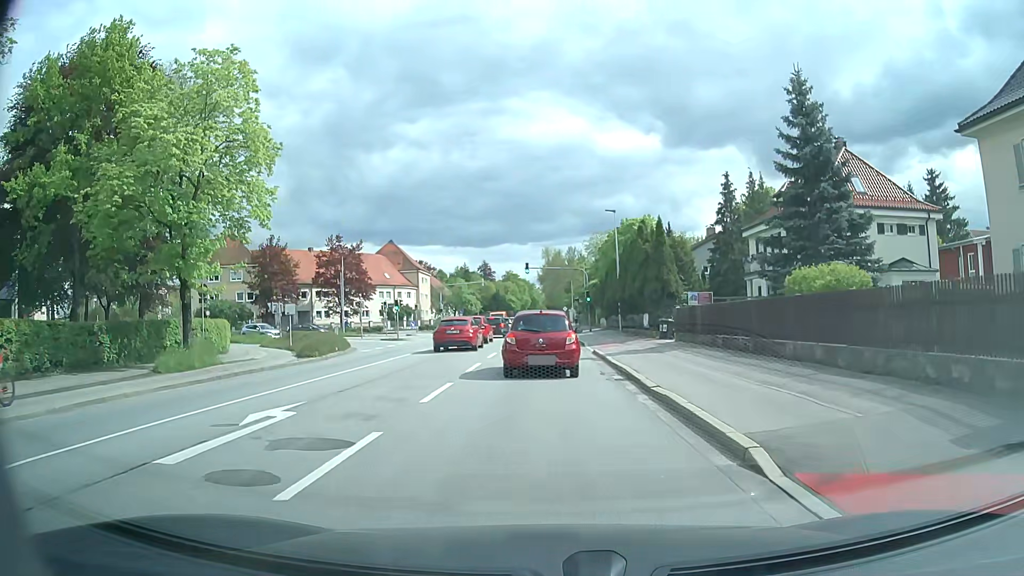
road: secondary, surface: asphalt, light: Day
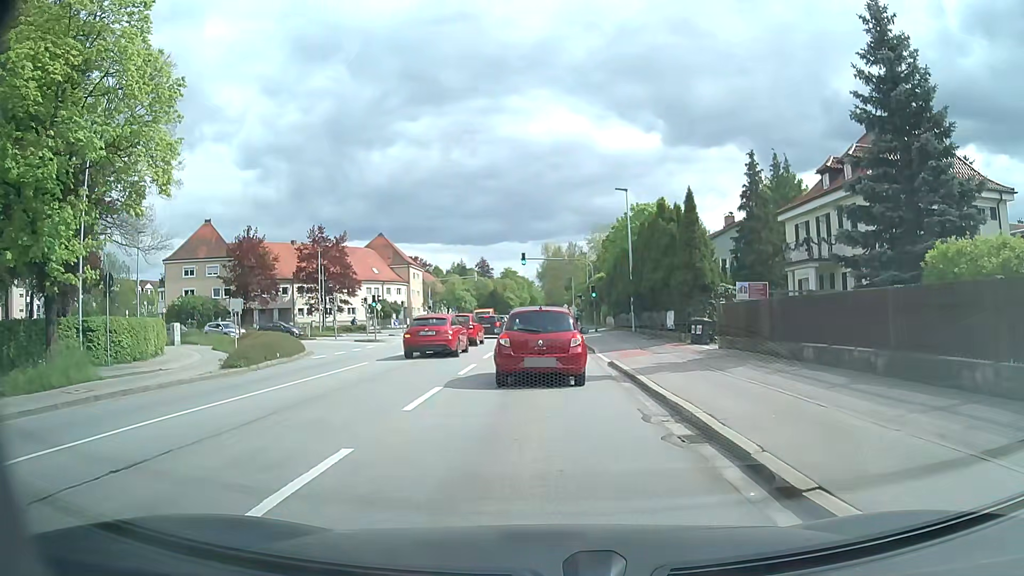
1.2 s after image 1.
(0.0, +7.1) m; -1°
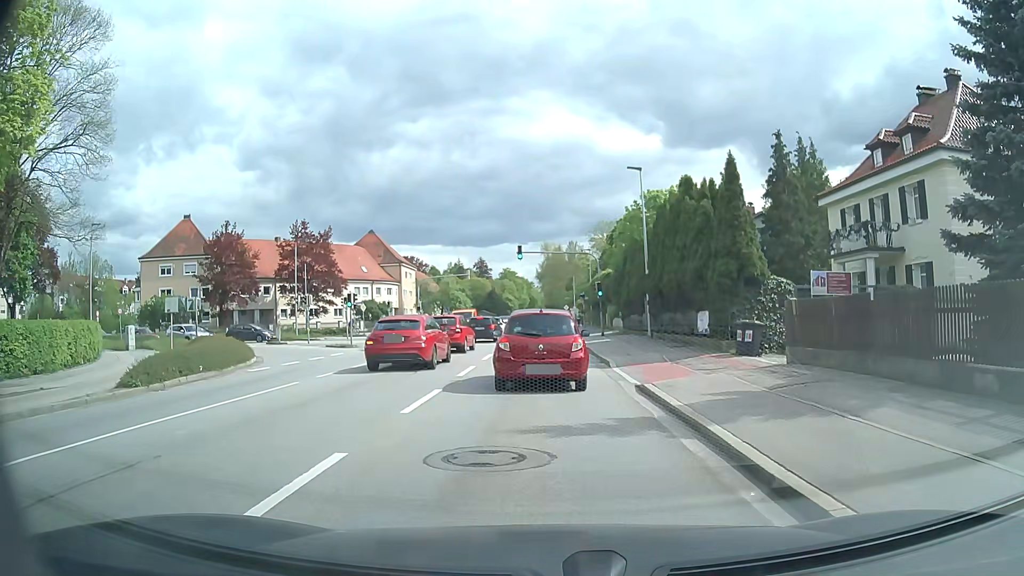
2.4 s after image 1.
(+0.1, +6.0) m; +1°
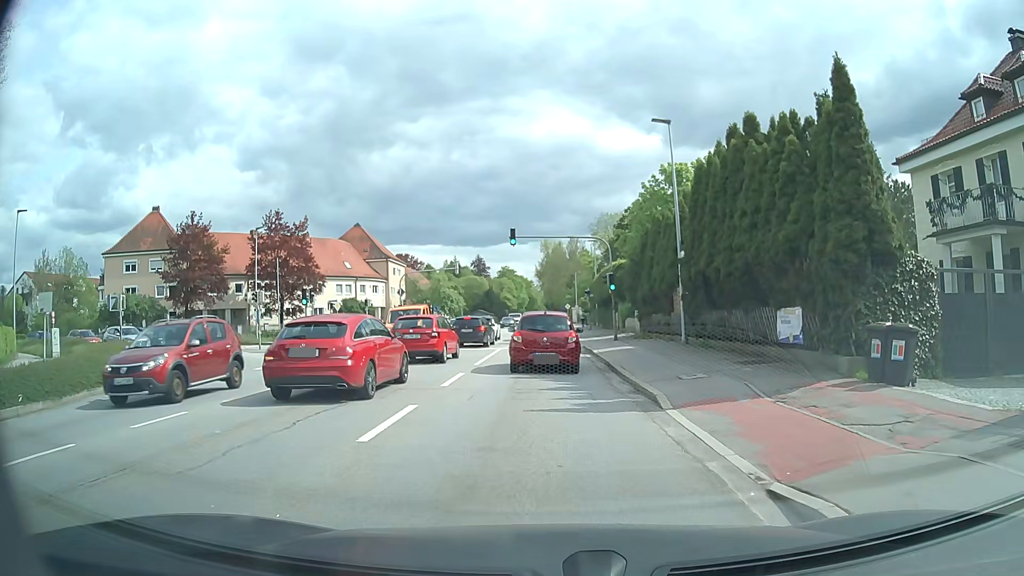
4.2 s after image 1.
(0.0, +8.3) m; -1°
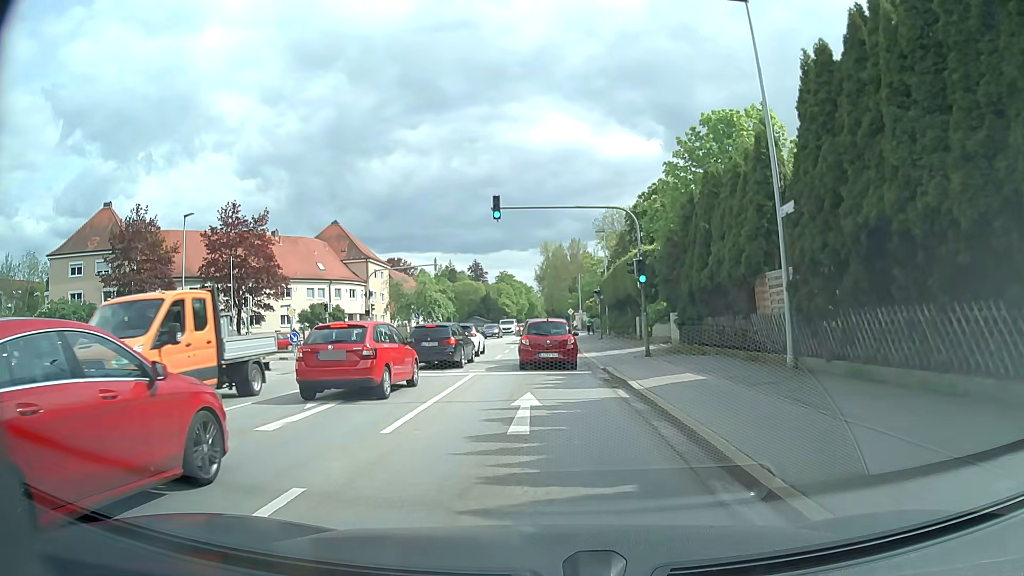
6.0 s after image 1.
(+0.2, +11.3) m; +1°
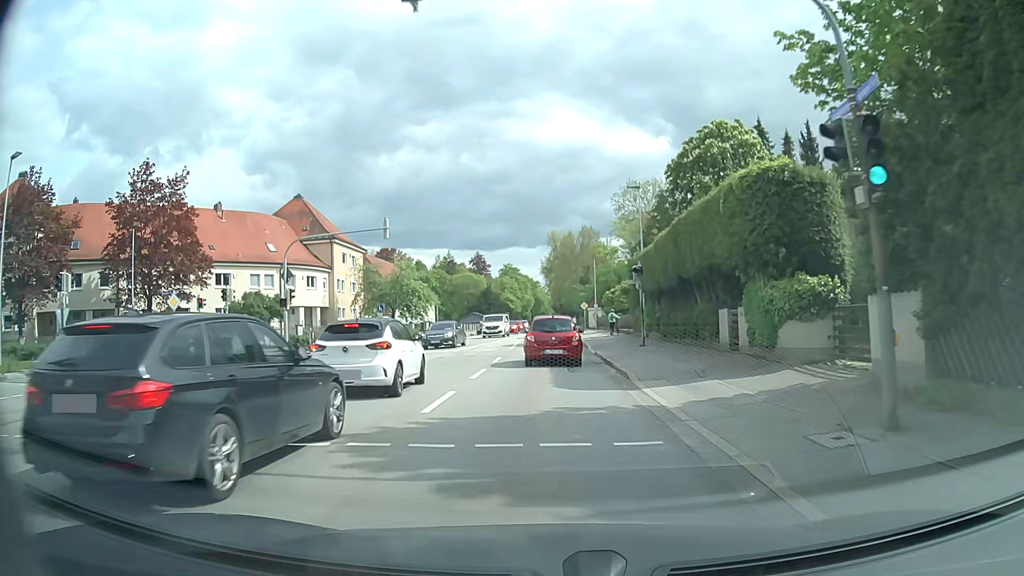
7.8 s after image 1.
(0.0, +17.3) m; 0°
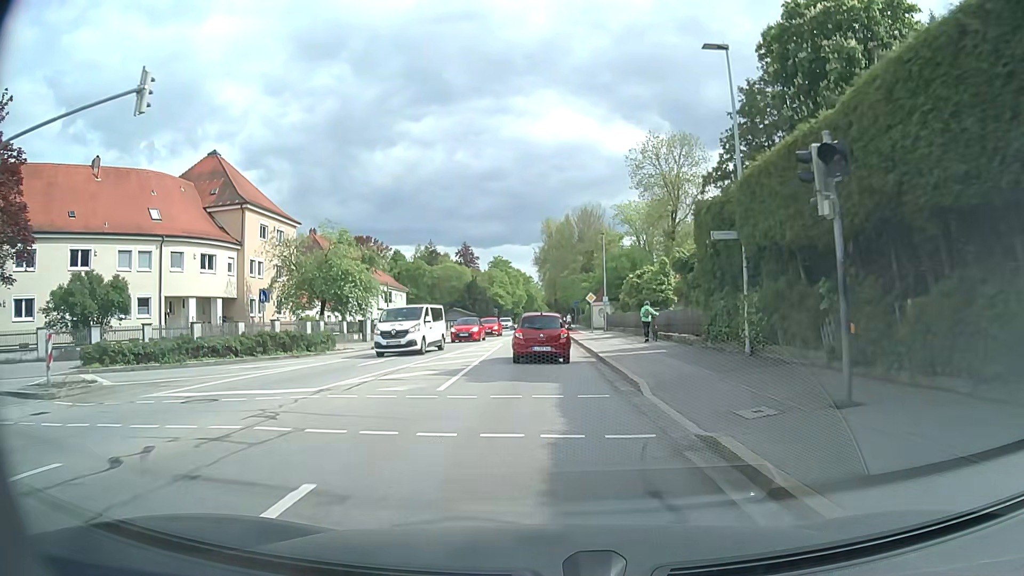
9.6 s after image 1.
(0.0, +19.9) m; +1°
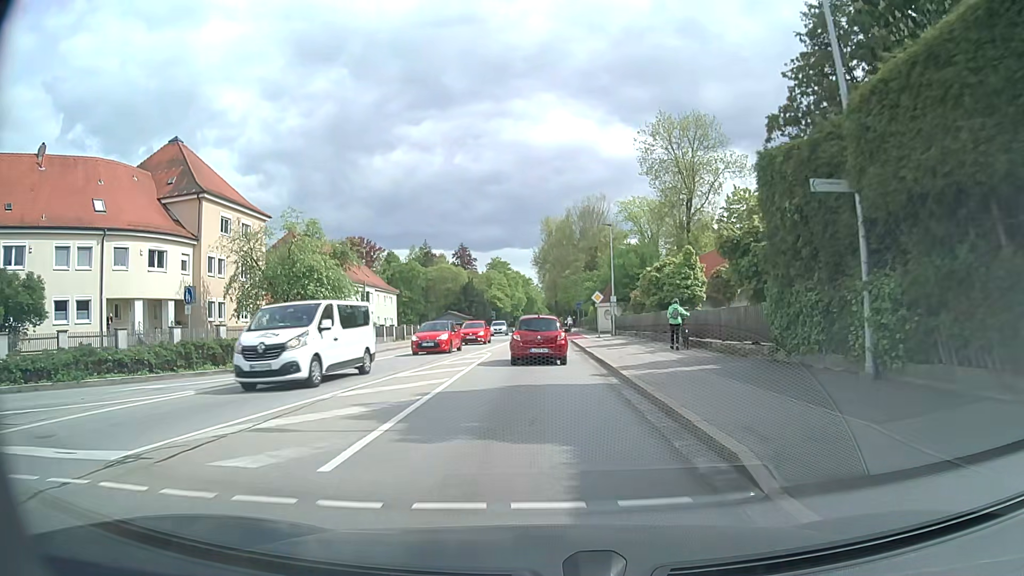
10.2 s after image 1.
(-0.1, +6.7) m; -1°
(0, +10) (0, +20) (0, +30) (0, +40) (0, +50) (0, +60) (0, +70) (-1, +80) (-1, +90) (-1, +100) m
